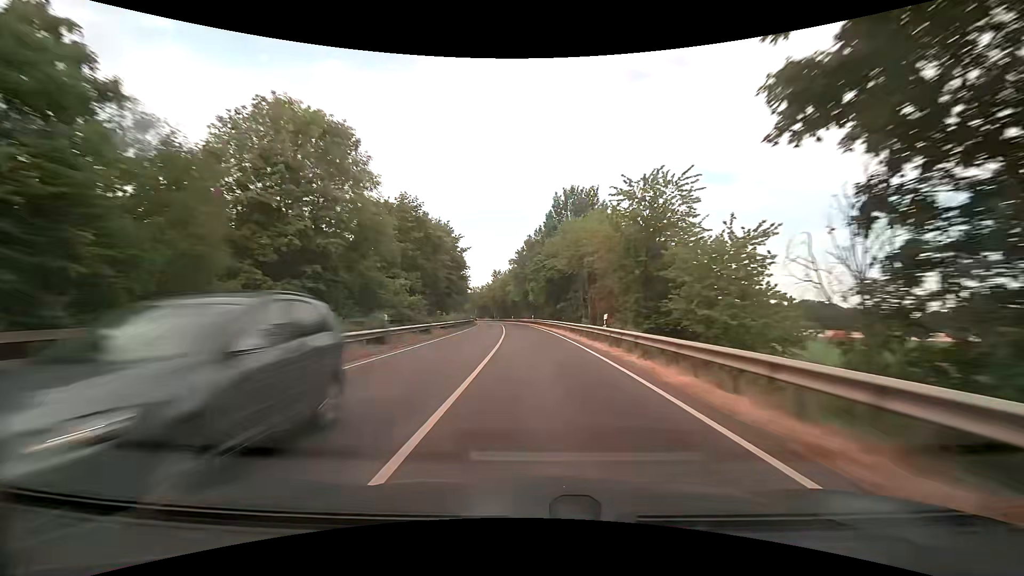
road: tertiary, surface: asphalt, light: Day
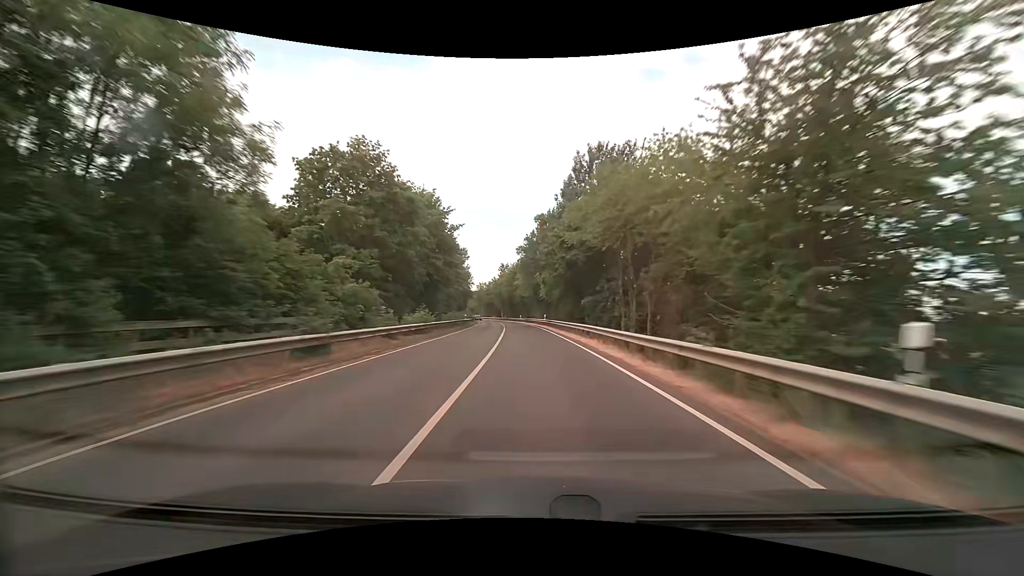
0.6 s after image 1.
(-0.3, +16.2) m; -2°
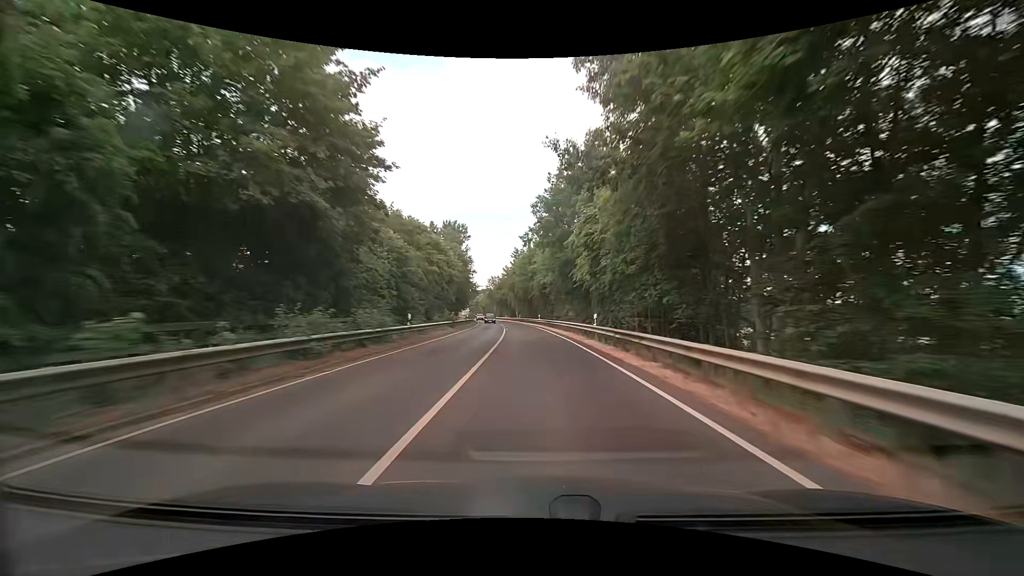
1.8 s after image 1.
(-0.4, +32.6) m; -2°
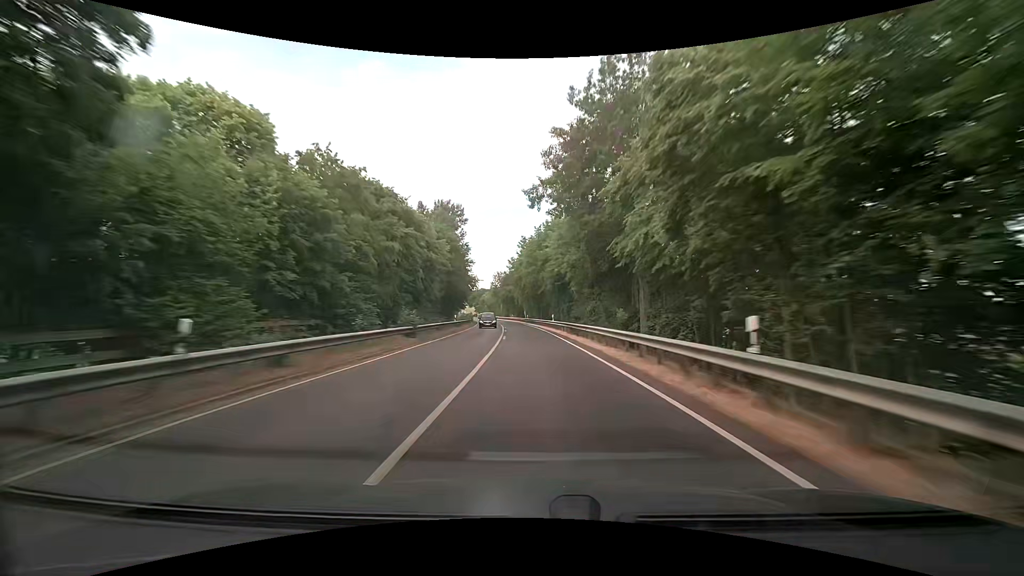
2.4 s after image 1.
(-0.1, +16.4) m; -1°
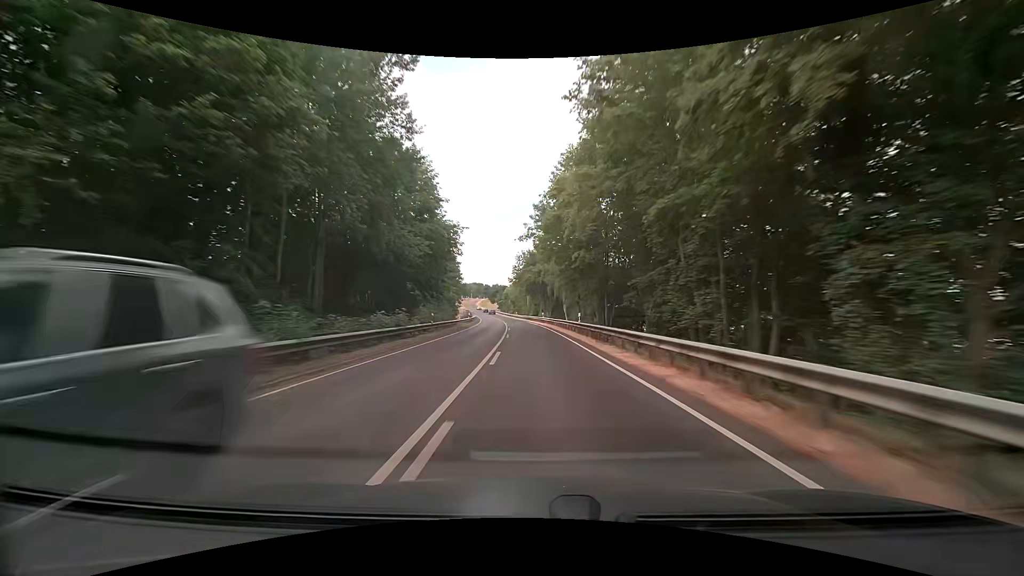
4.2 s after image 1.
(-1.6, +49.4) m; -3°
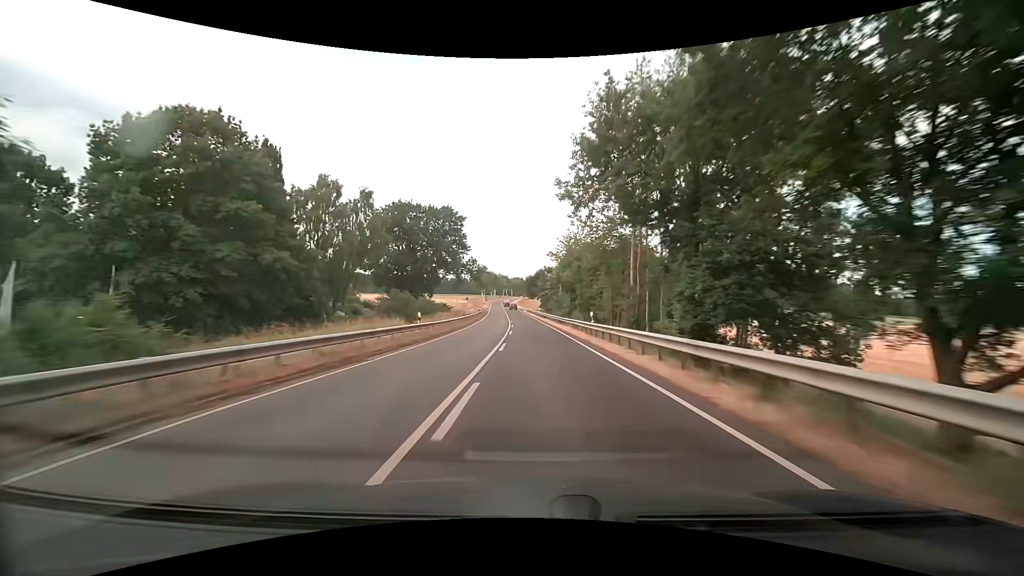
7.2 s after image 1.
(-4.4, +82.1) m; -6°
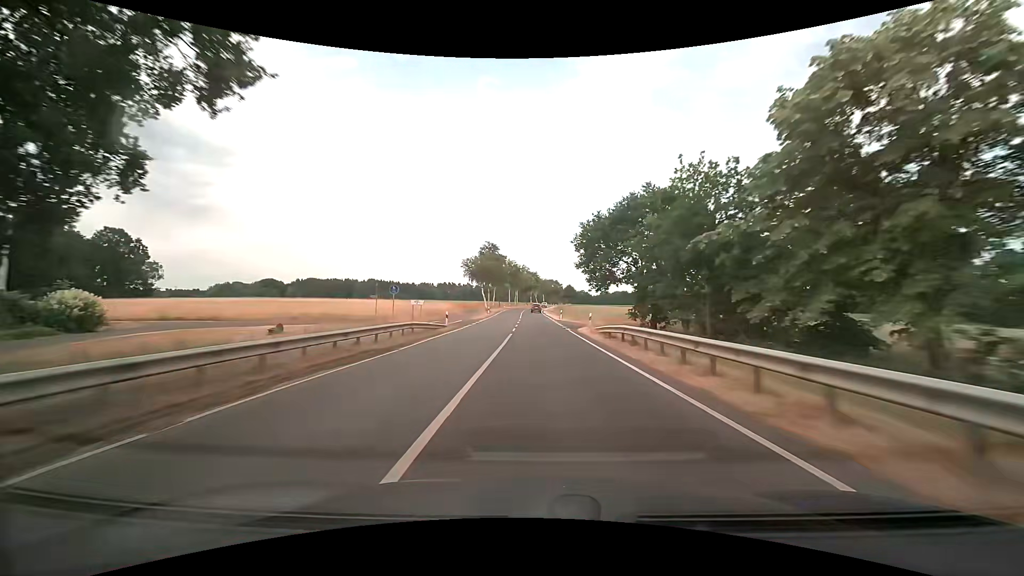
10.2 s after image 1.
(-3.0, +79.0) m; -4°
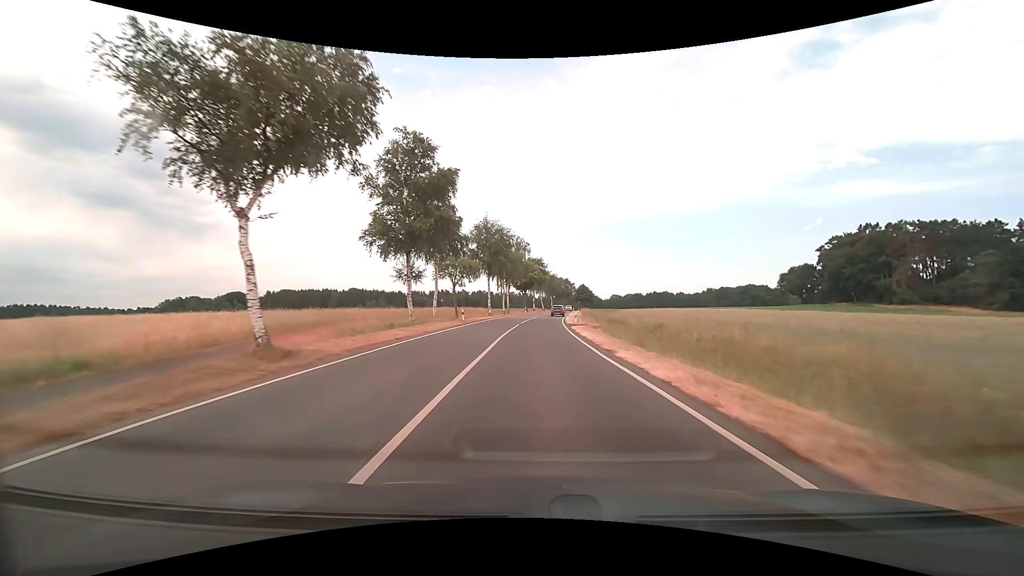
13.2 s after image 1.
(-0.1, +66.2) m; 0°
(0, +10) (0, +20) (0, +30) (+1, +40) (+1, +50) (+2, +60) (+3, +70) (+3, +80) (+4, +90) (+5, +100) m
